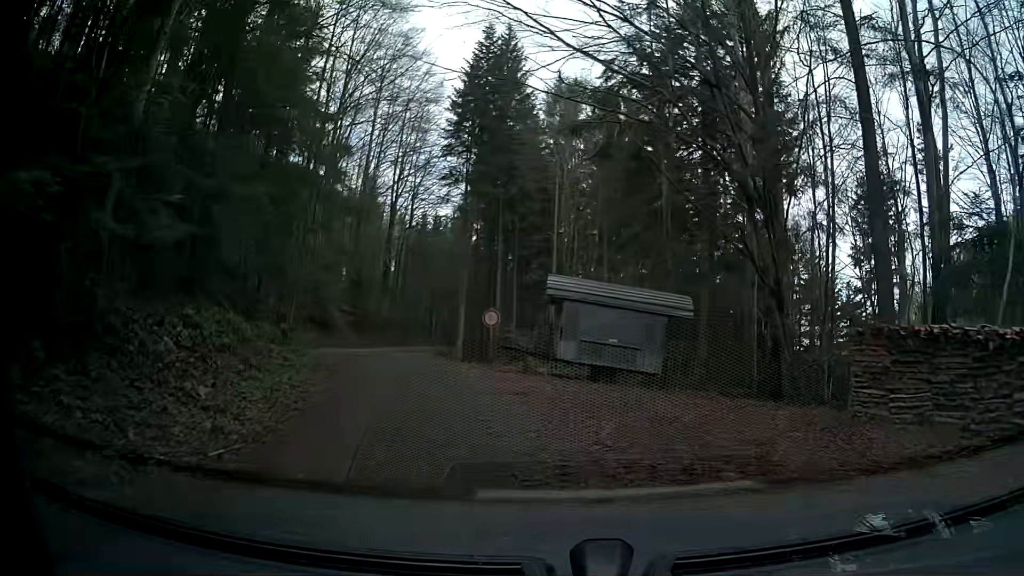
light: Day
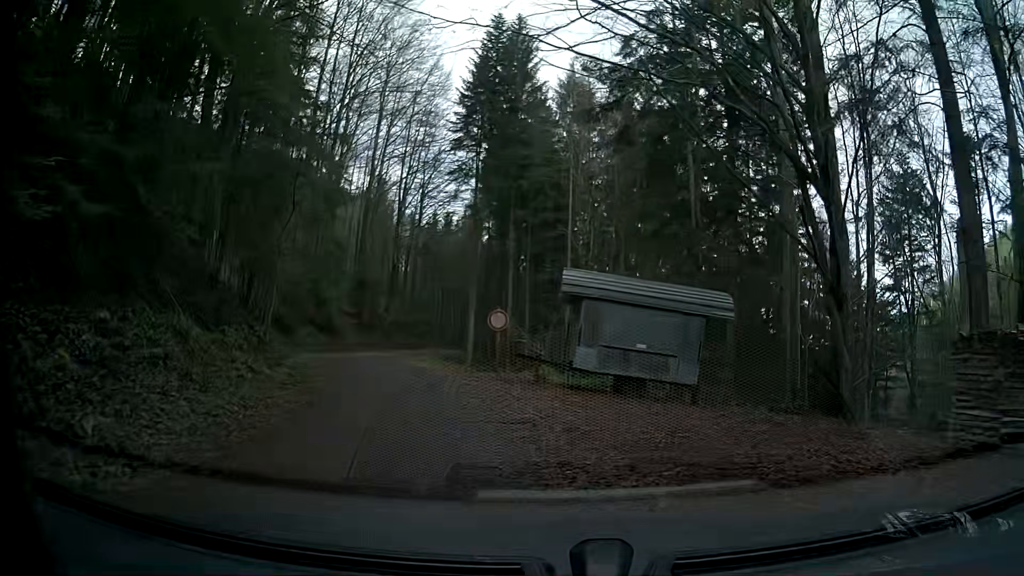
(0.0, +2.9) m; -1°
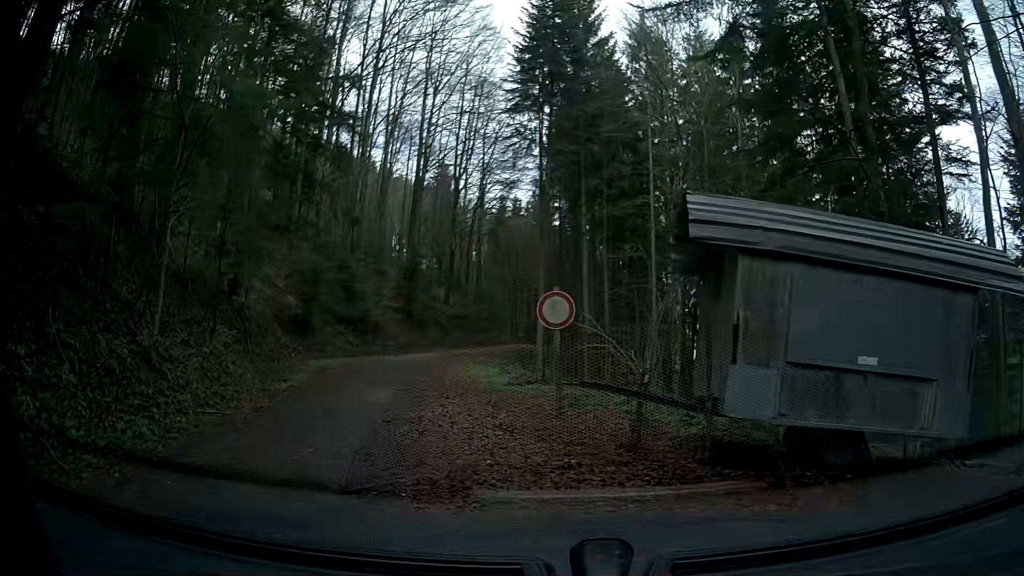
(-0.4, +8.9) m; -7°
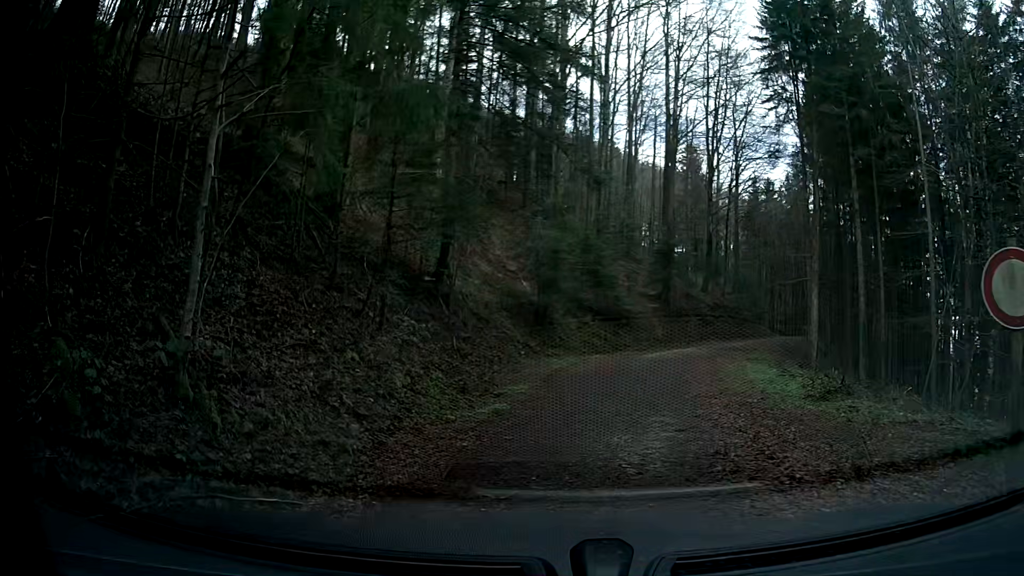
(-0.9, +5.9) m; -23°
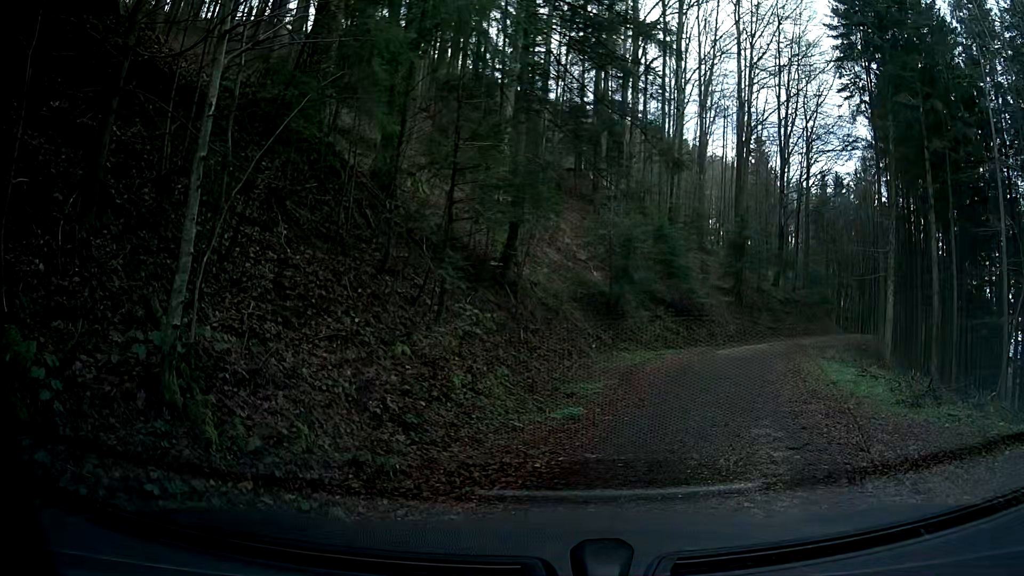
(-0.1, +1.4) m; -7°
